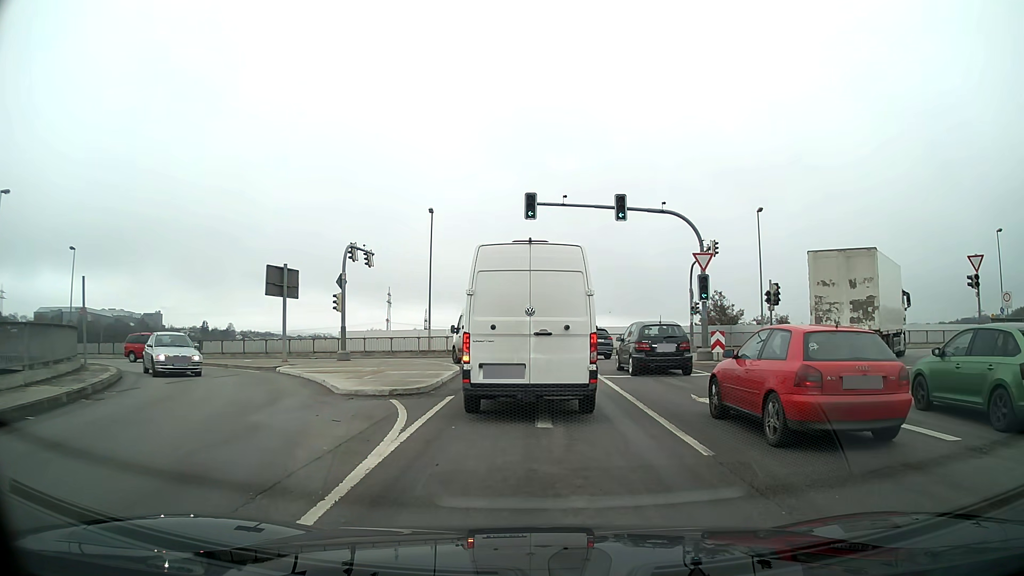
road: primary_link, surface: asphalt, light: Day
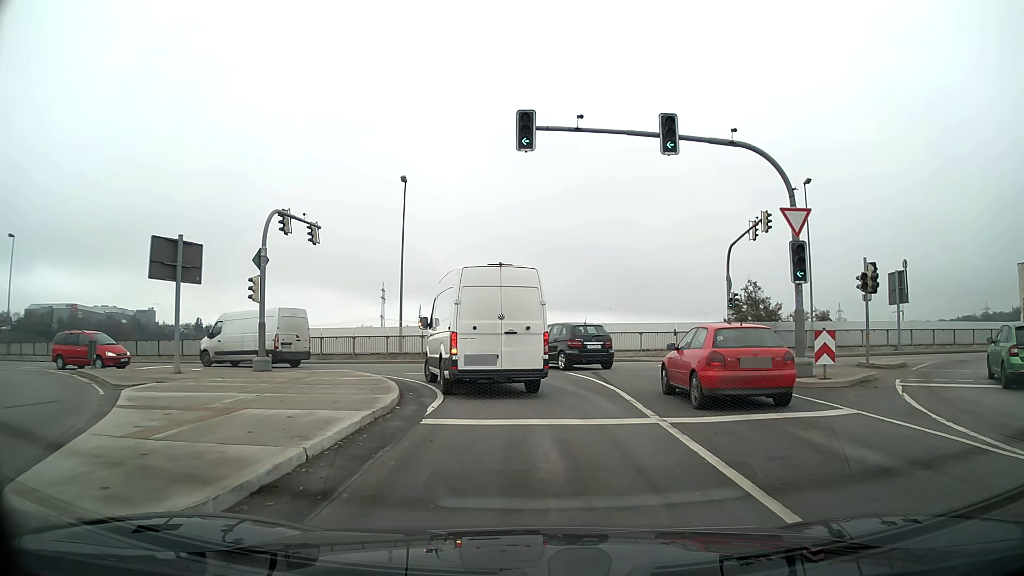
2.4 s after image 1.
(0.0, +10.1) m; 0°
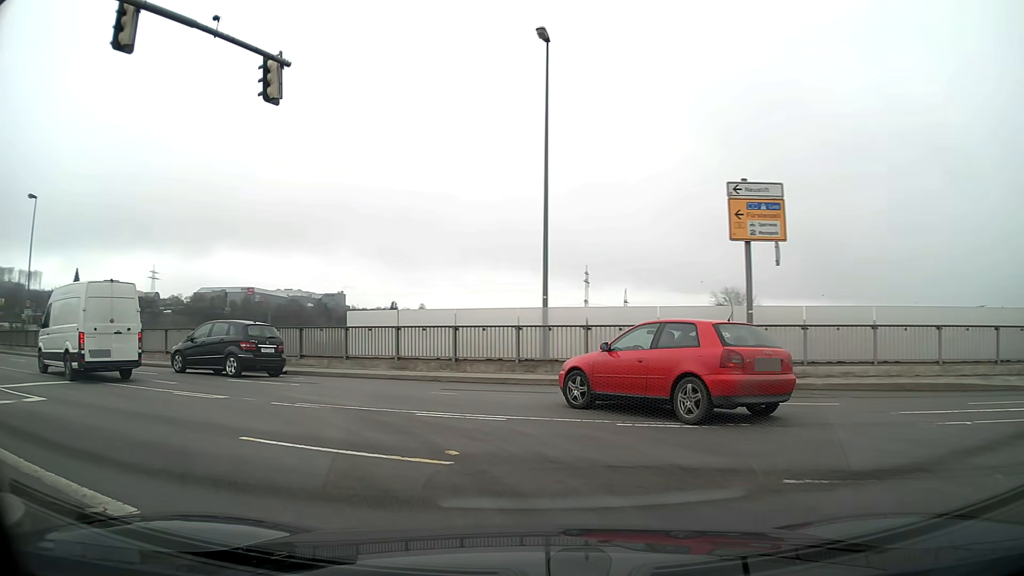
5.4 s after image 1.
(-2.0, +18.6) m; -23°
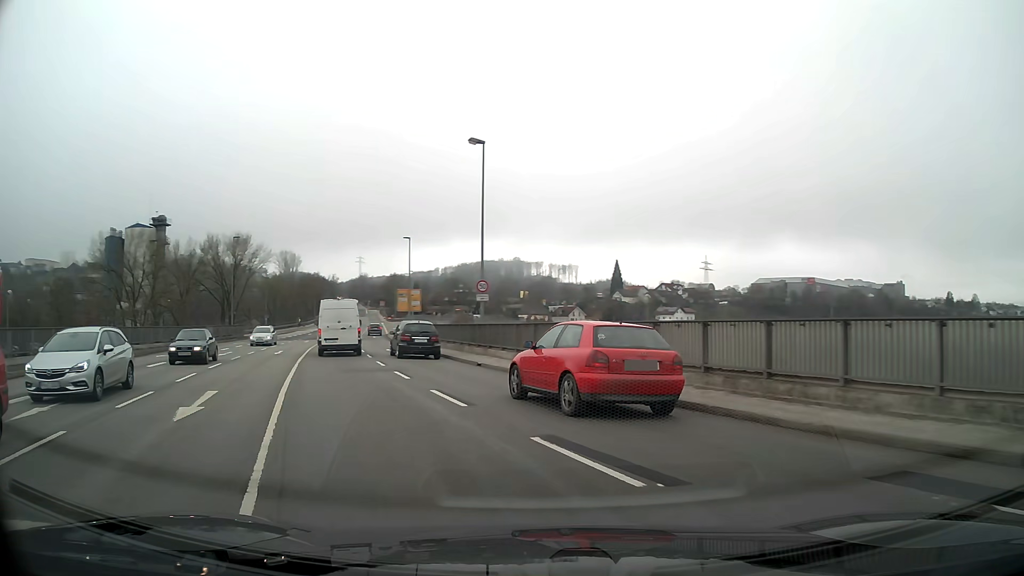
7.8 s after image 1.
(-6.5, +13.8) m; -47°
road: primary
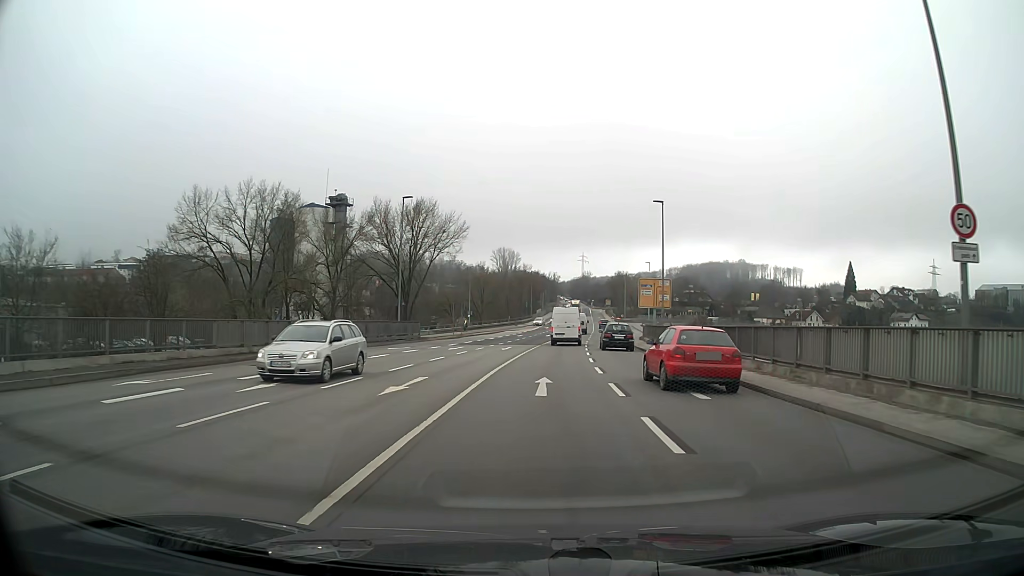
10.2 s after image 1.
(-4.5, +22.0) m; -15°
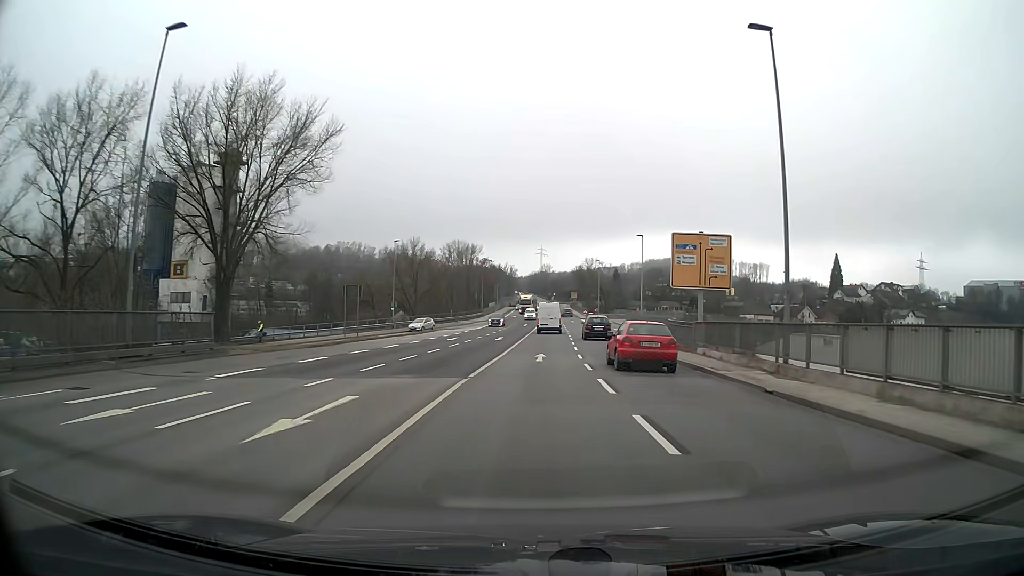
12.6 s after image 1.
(+1.1, +30.6) m; +4°
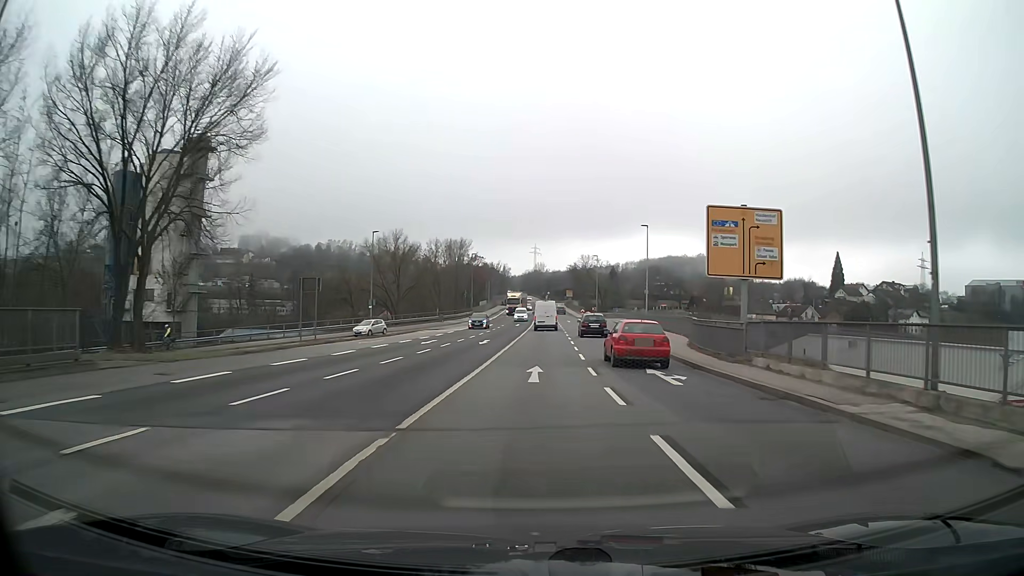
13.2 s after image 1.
(0.0, +8.0) m; +1°
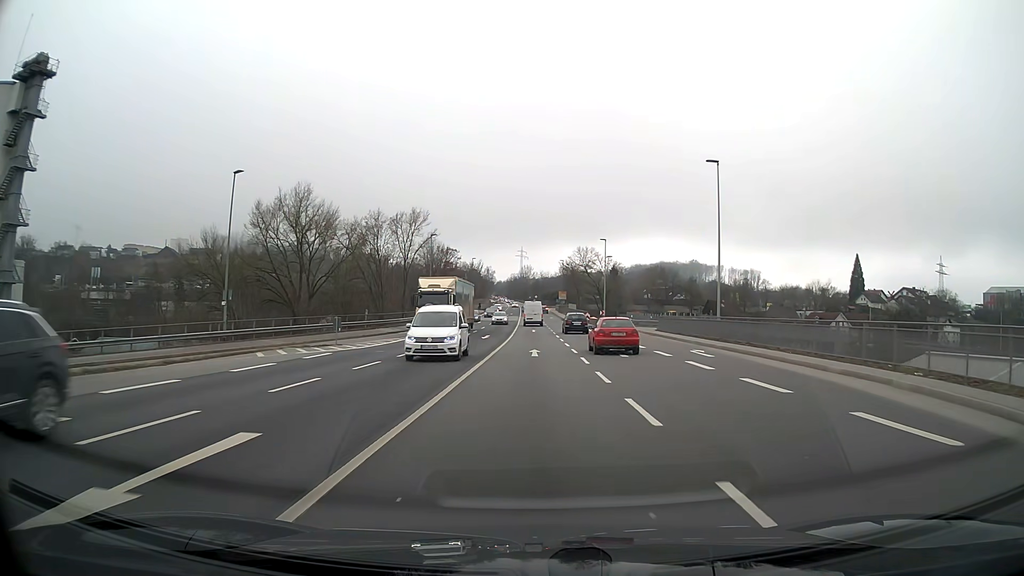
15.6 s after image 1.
(+0.2, +32.5) m; +1°
(0, +10) (0, +20) (0, +30) (0, +40) (0, +50) (0, +60) (0, +70) (0, +80) (0, +90) (0, +100) m
